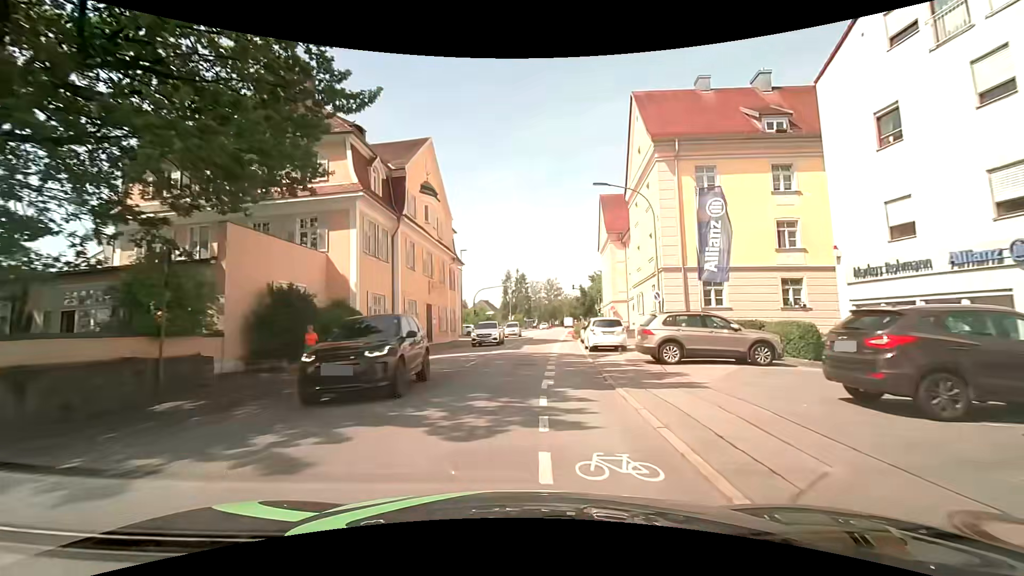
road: tertiary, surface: asphalt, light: Day
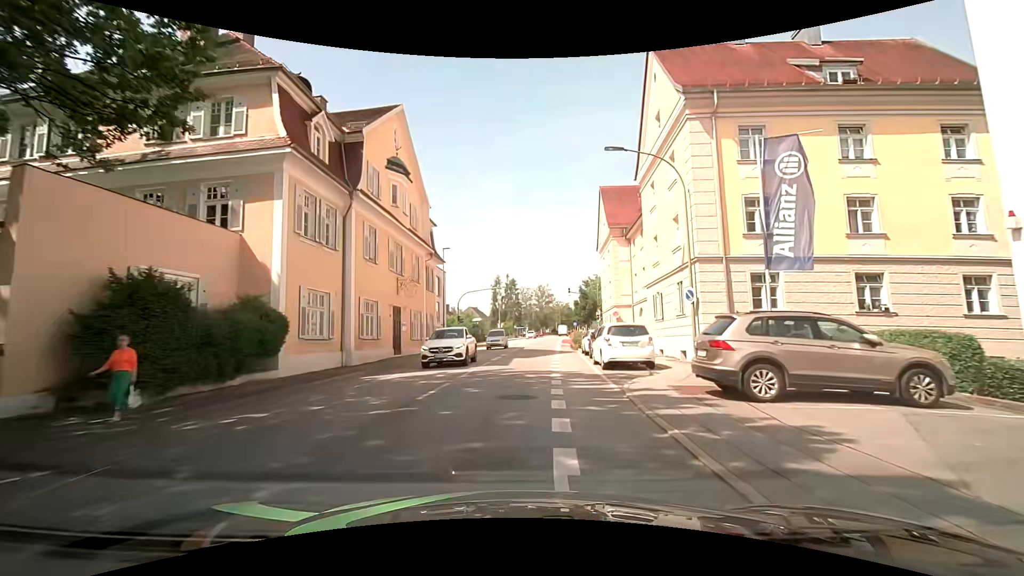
(+0.1, +6.5) m; +2°
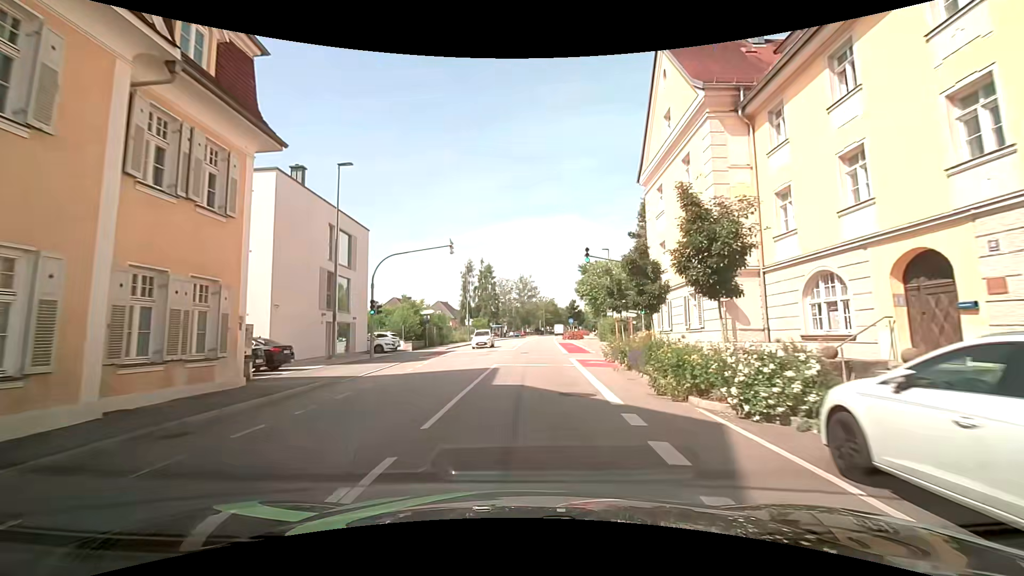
(+0.4, +25.8) m; +2°
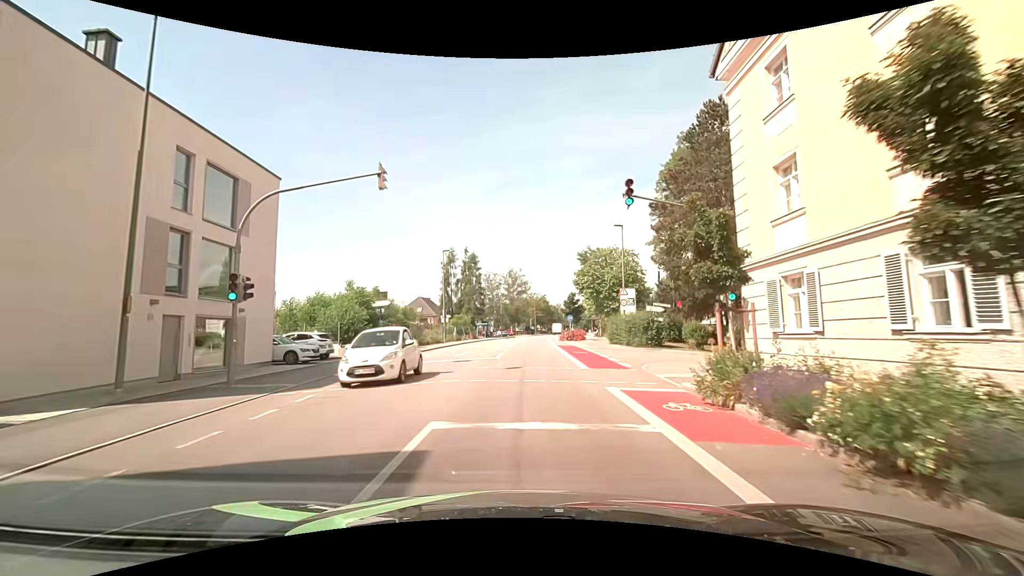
(+0.3, +12.4) m; +1°
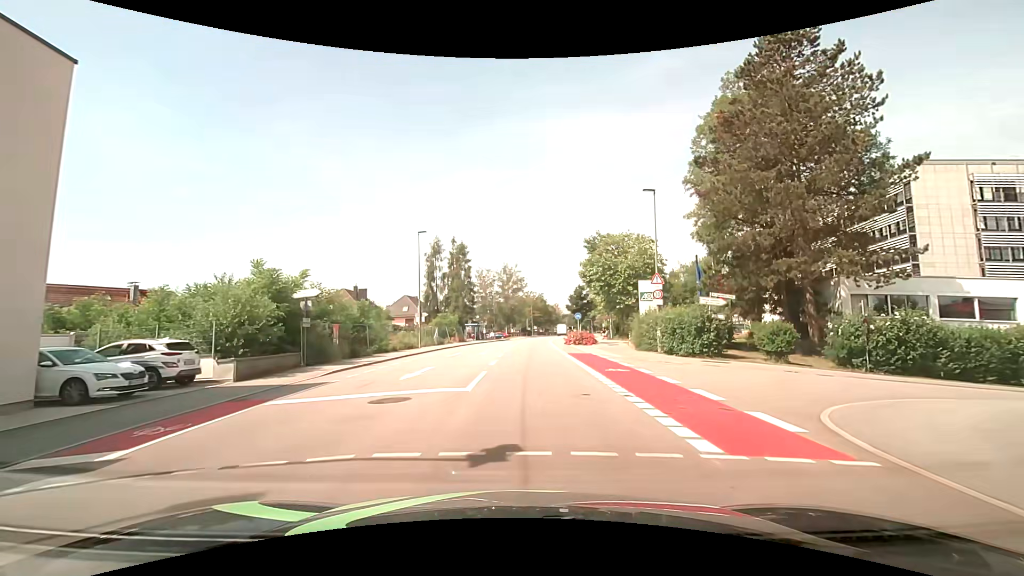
(+0.1, +11.3) m; +1°
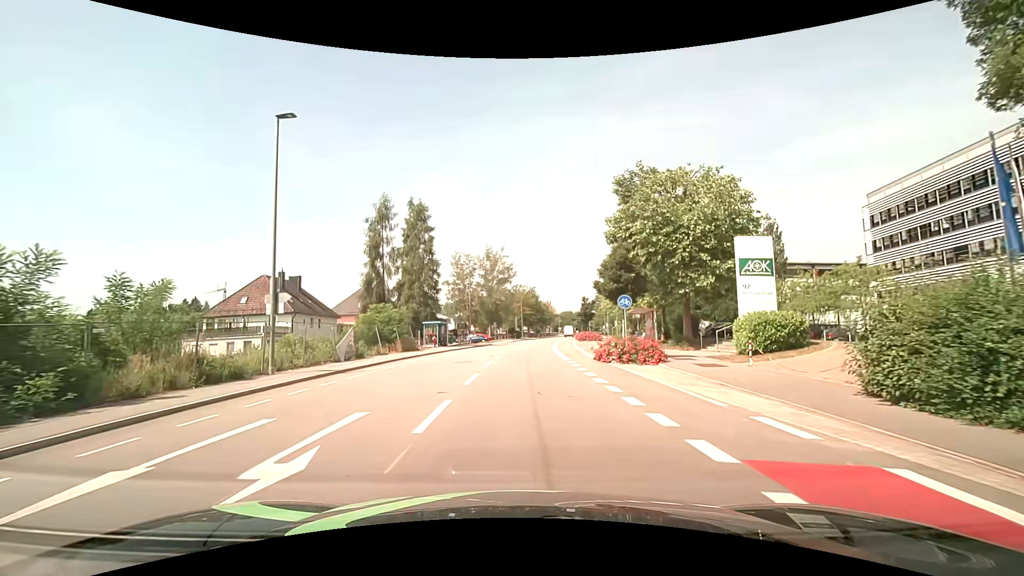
(+0.2, +24.1) m; +1°
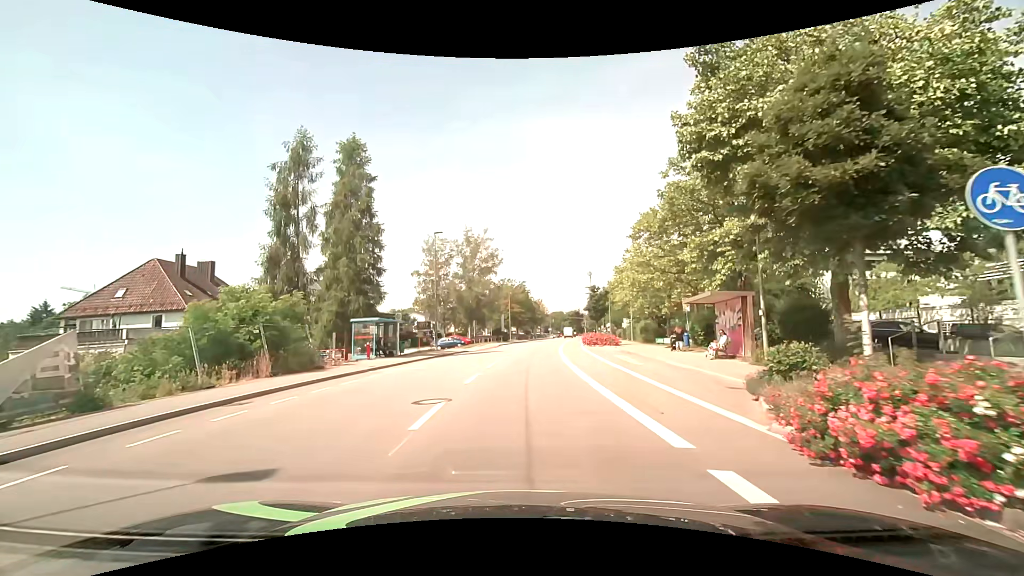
(+0.3, +17.6) m; +2°
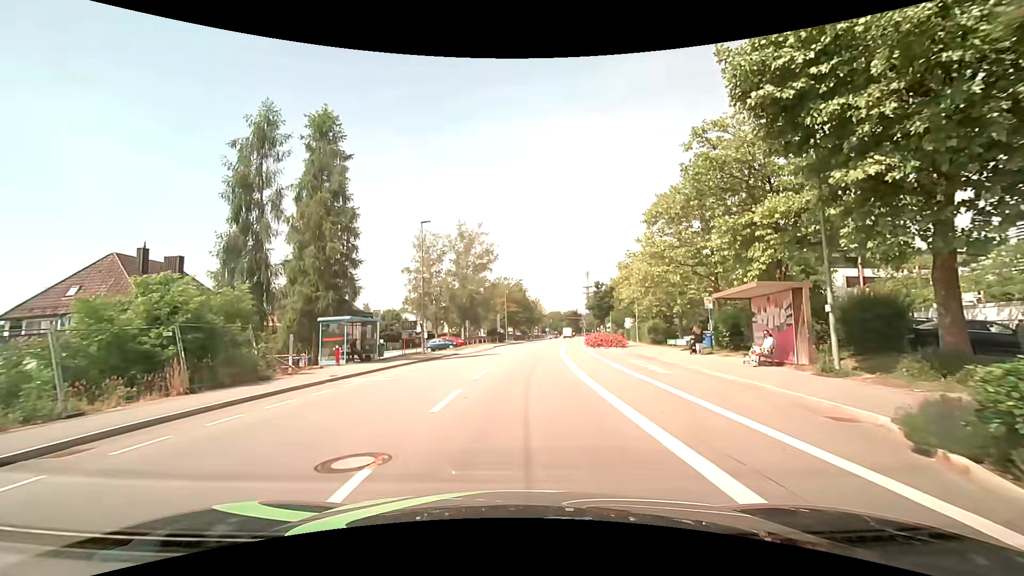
(0.0, +4.4) m; 0°
(0, +10) (0, +20) (+1, +30) (+2, +40) (+3, +50) (+4, +60) (+5, +70) (+6, +80) (+7, +90) (+9, +100) m
